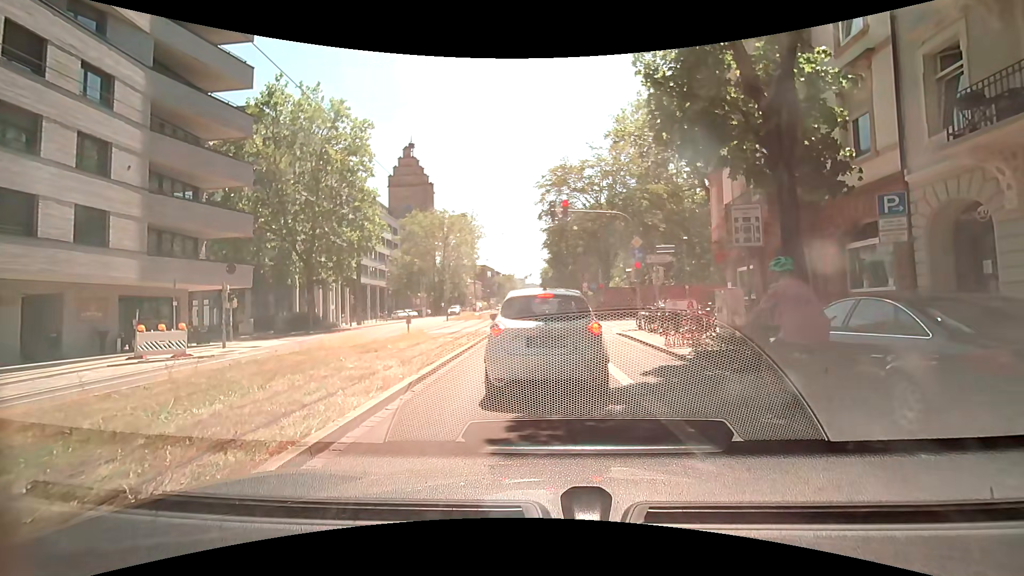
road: primary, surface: asphalt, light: Day
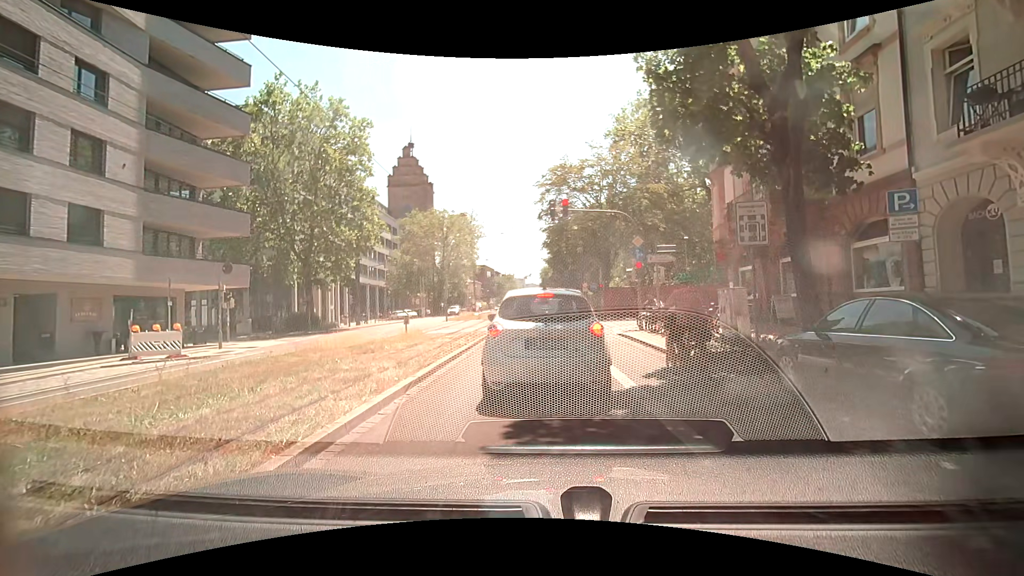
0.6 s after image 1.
(0.0, +0.3) m; 0°
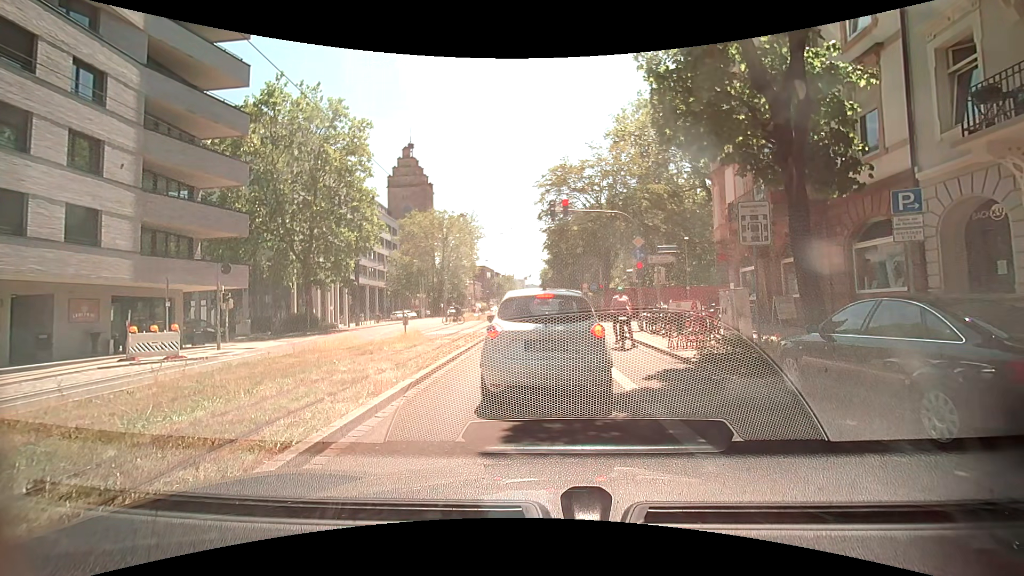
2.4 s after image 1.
(0.0, +0.2) m; 0°
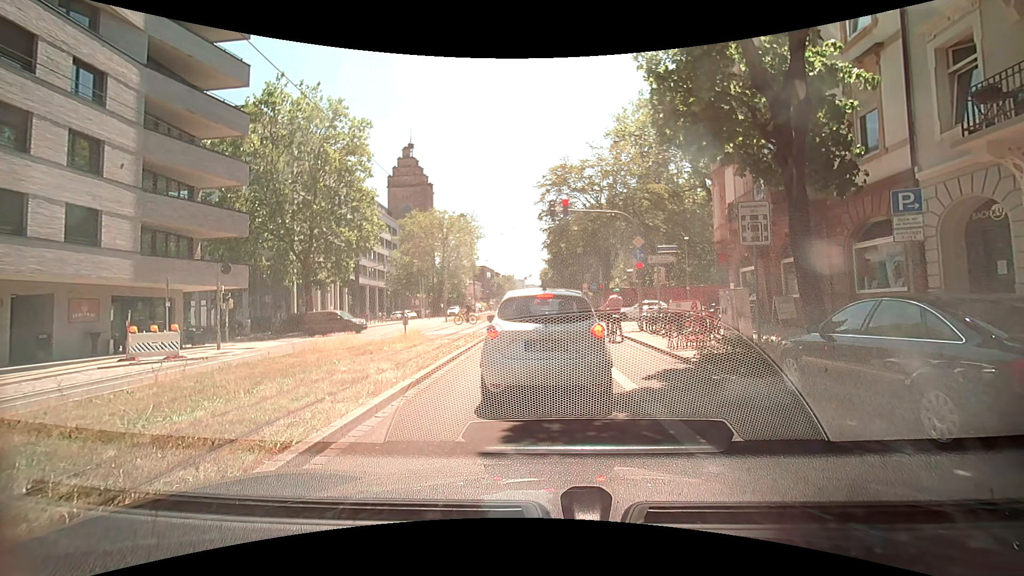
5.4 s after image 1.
(0.0, 0.0) m; 0°
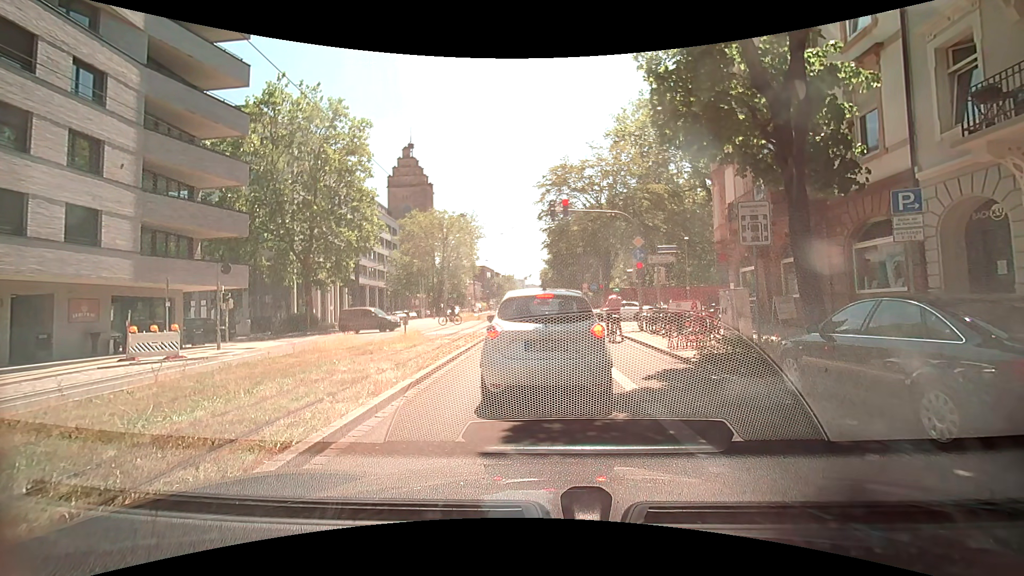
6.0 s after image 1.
(0.0, 0.0) m; 0°
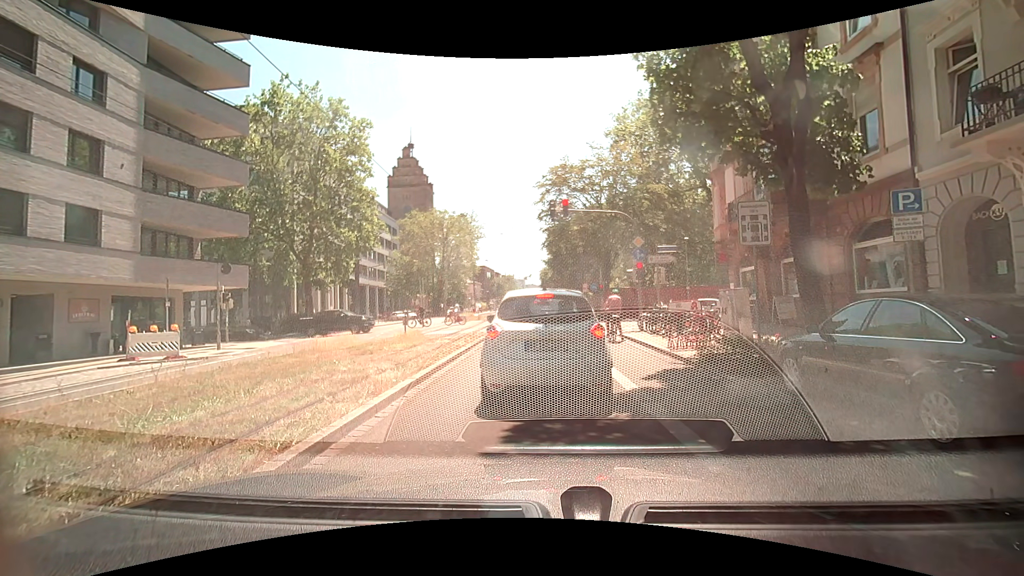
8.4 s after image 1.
(0.0, 0.0) m; 0°
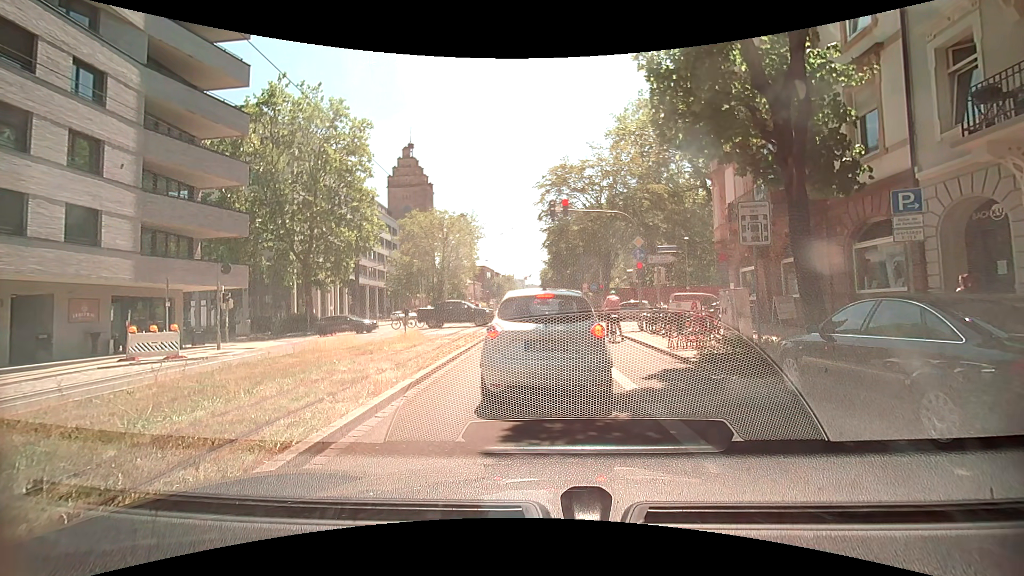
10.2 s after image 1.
(0.0, 0.0) m; 0°
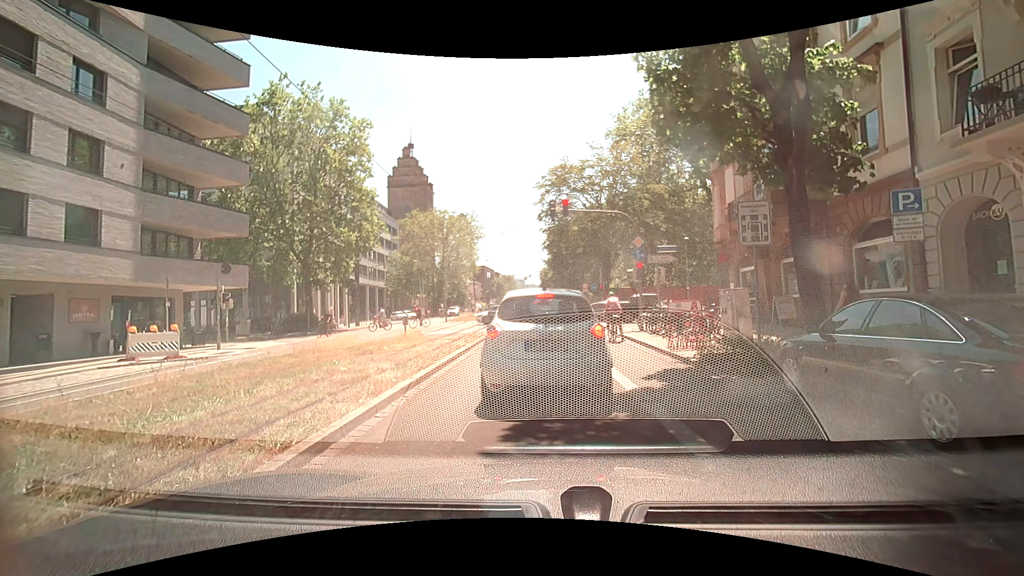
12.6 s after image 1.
(0.0, 0.0) m; 0°
